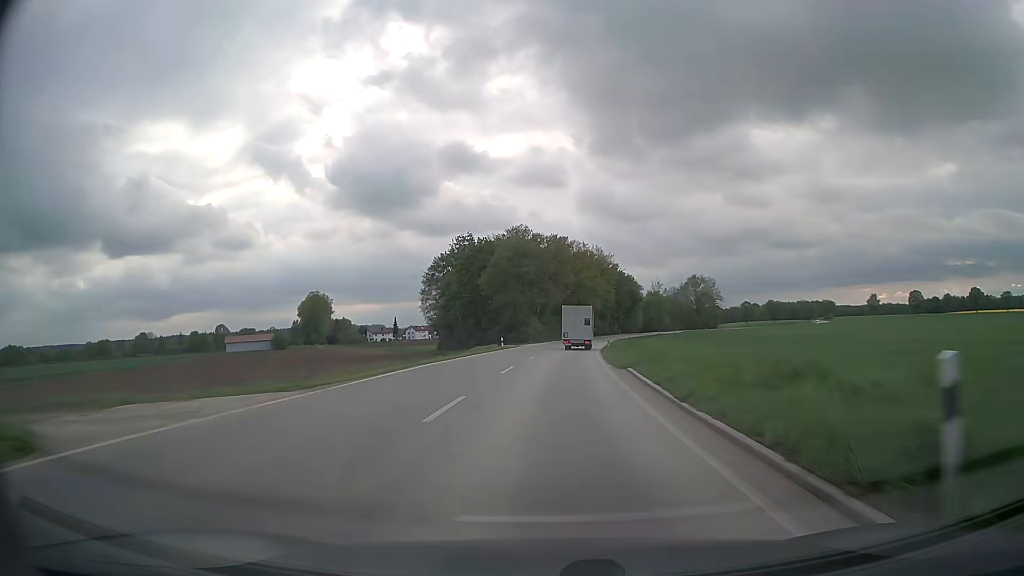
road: secondary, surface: asphalt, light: Day
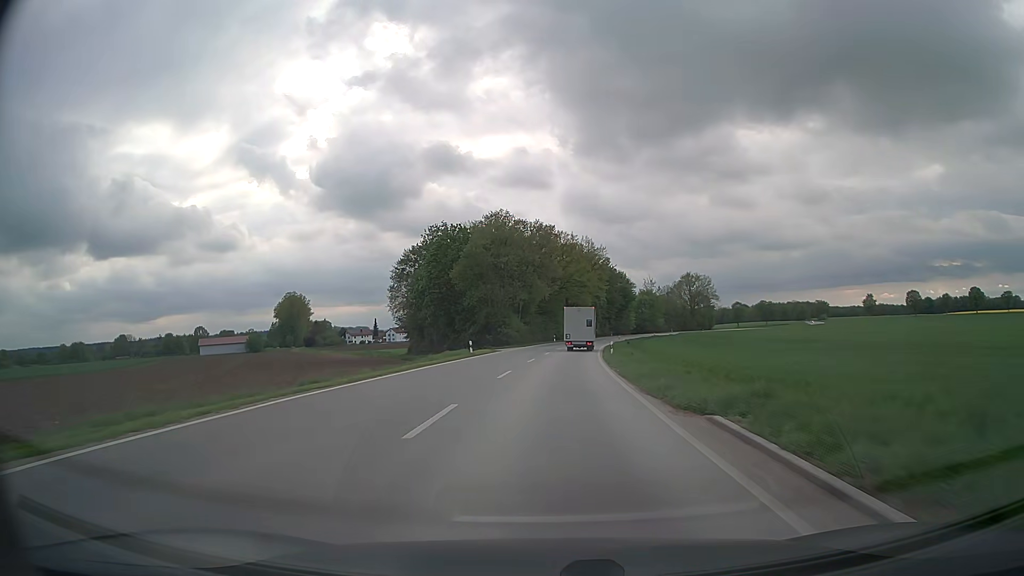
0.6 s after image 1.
(+0.1, +13.6) m; +1°
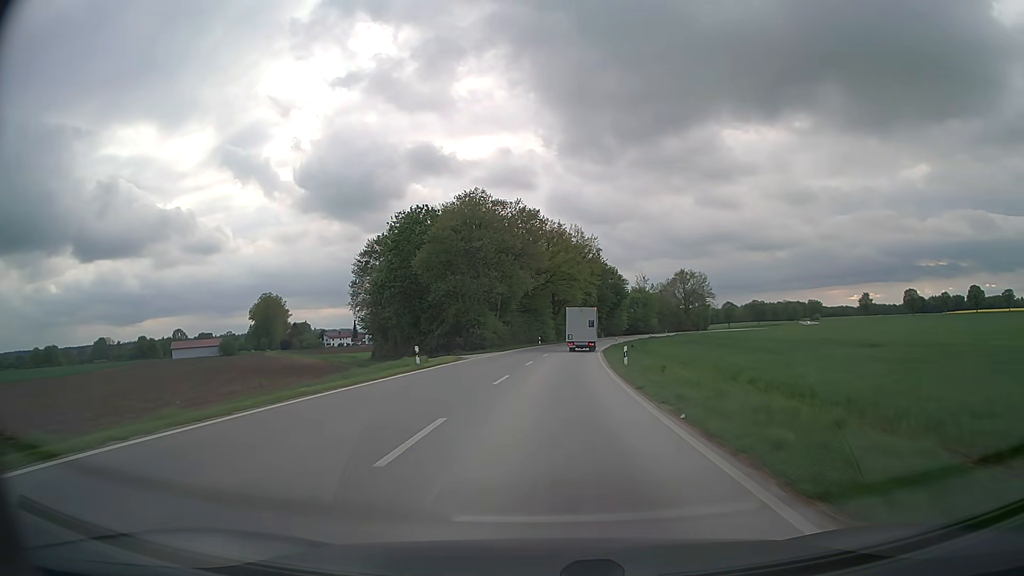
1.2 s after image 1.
(+0.1, +13.7) m; +1°
